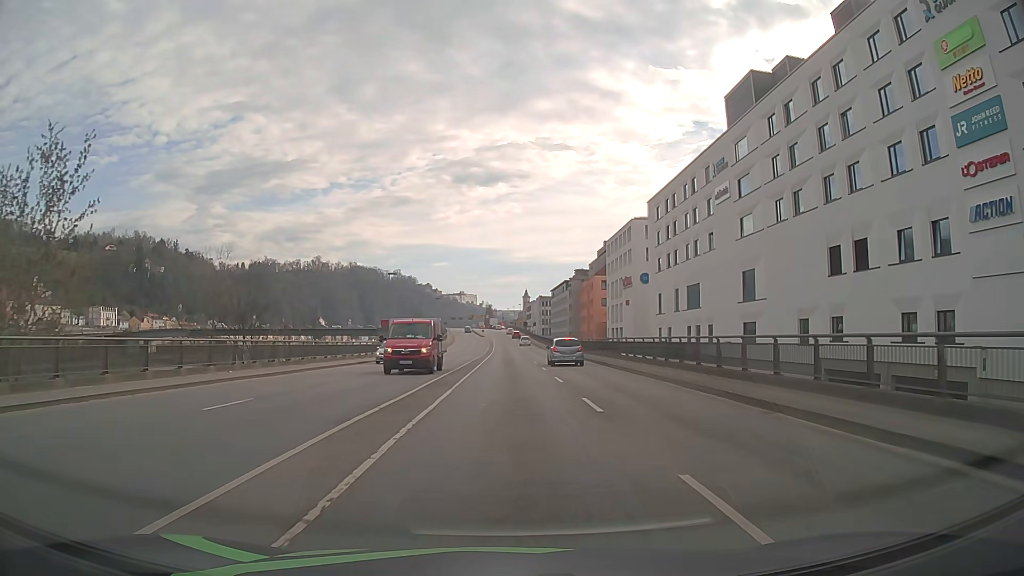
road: primary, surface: asphalt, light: Day
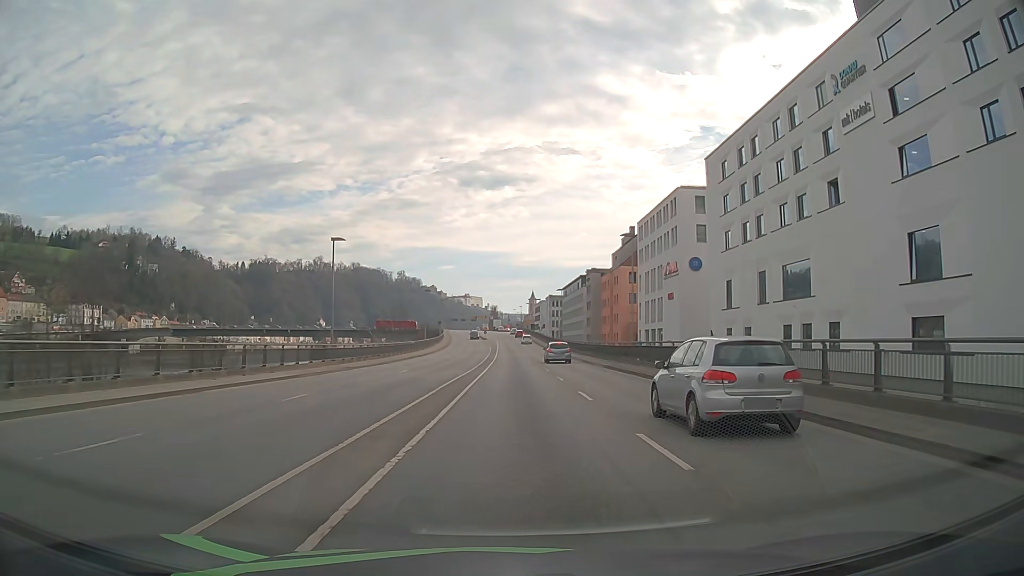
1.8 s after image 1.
(-0.3, +23.6) m; -1°
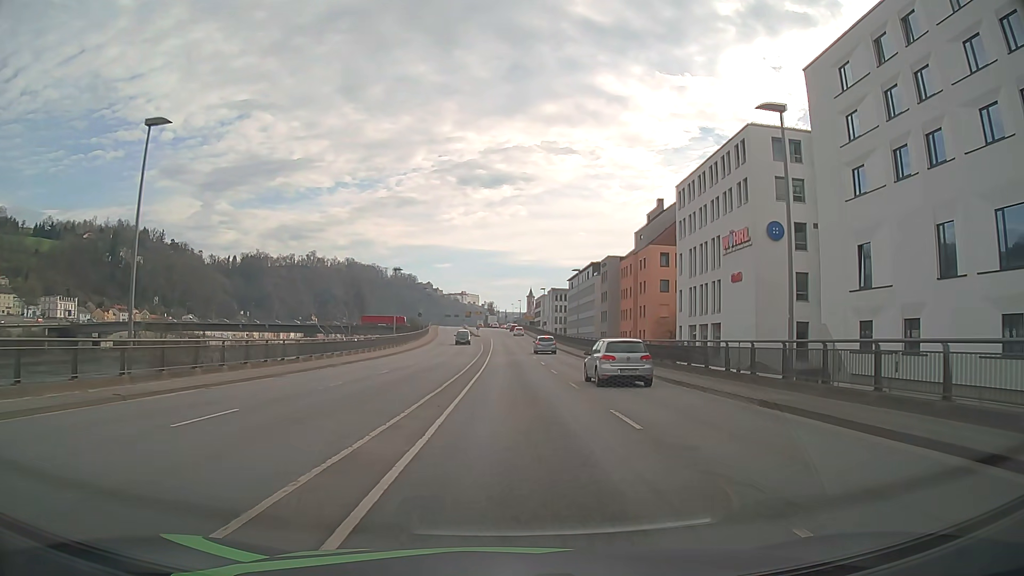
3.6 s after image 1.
(-0.1, +23.6) m; 0°
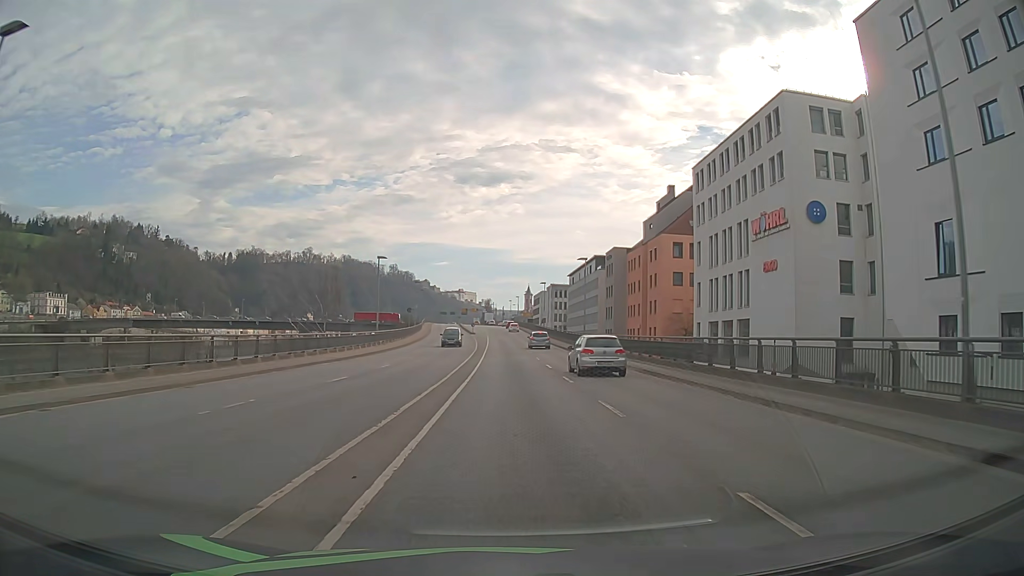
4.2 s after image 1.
(0.0, +7.9) m; 0°
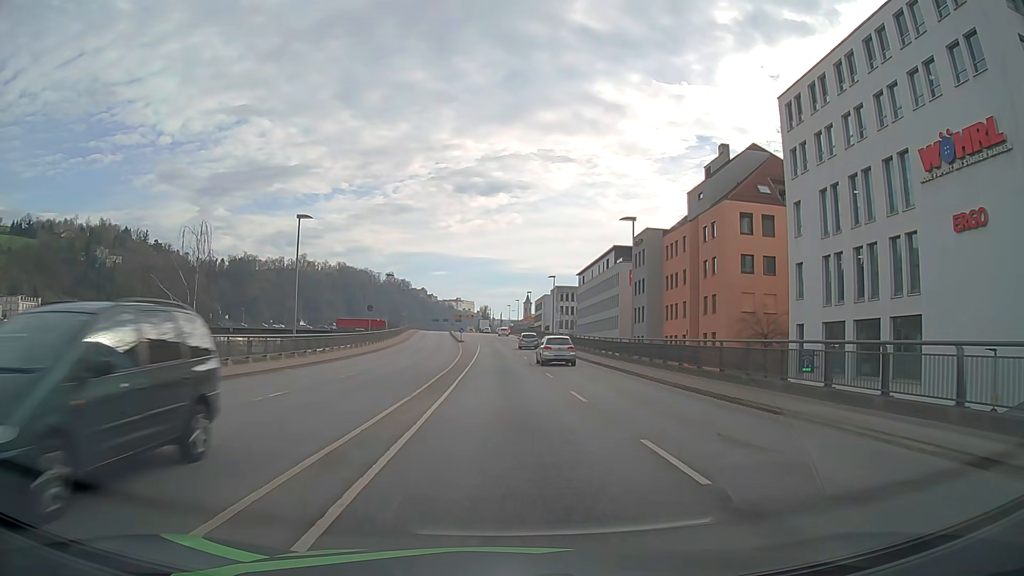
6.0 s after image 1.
(+0.1, +23.7) m; 0°
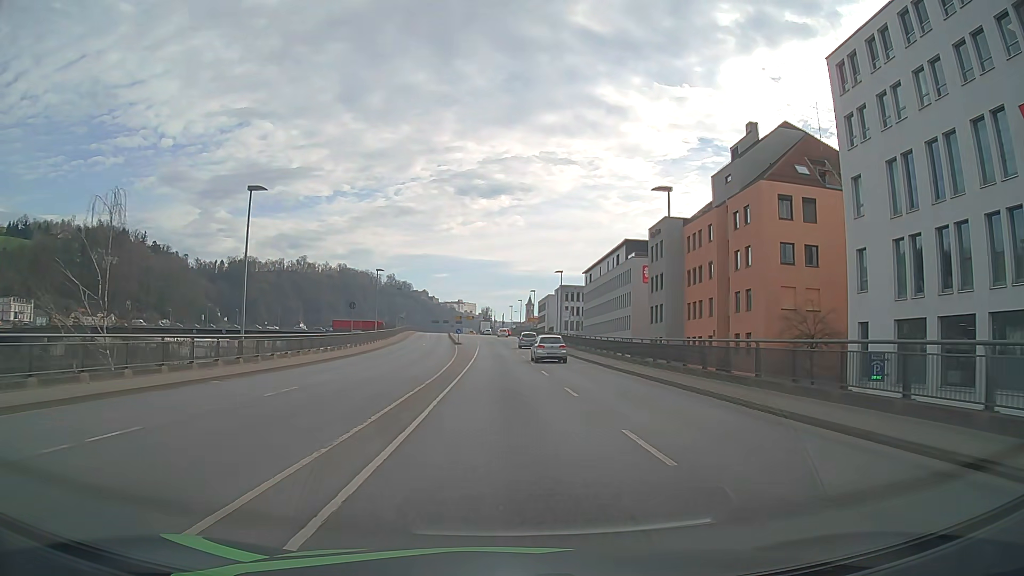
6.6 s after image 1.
(0.0, +8.0) m; 0°
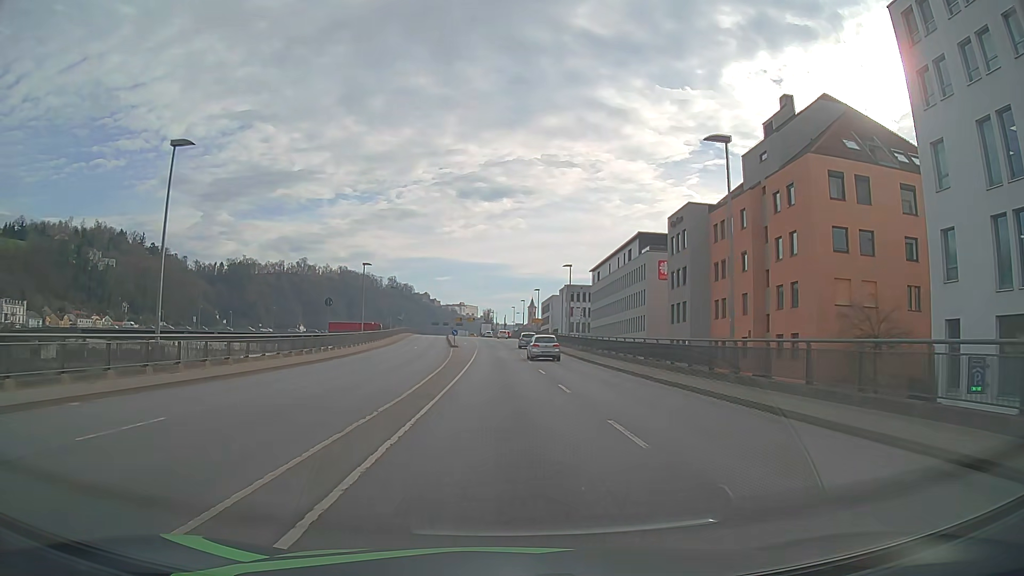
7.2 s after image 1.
(-0.1, +8.0) m; 0°
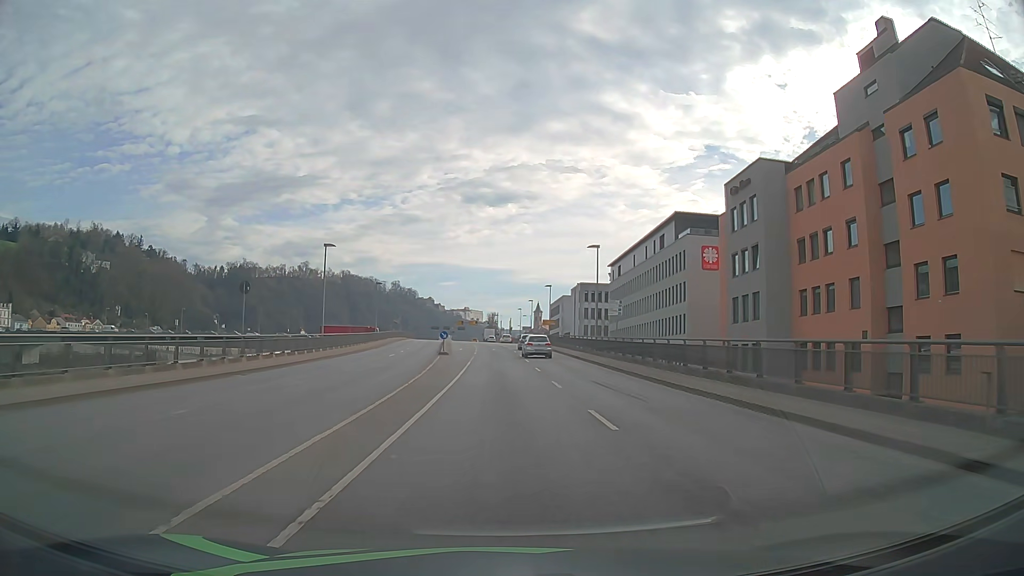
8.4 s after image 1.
(-0.1, +16.2) m; -1°
(0, +10) (0, +20) (0, +30) (0, +40) (-1, +50) (-1, +60) (-2, +70) (-2, +80) (-3, +90) (-4, +100) m
